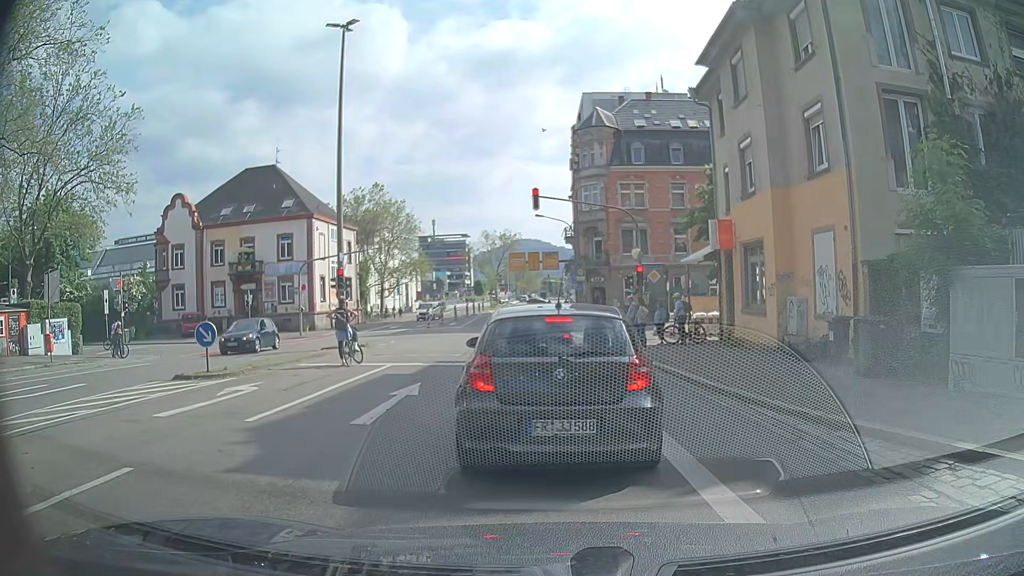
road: secondary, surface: asphalt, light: Day
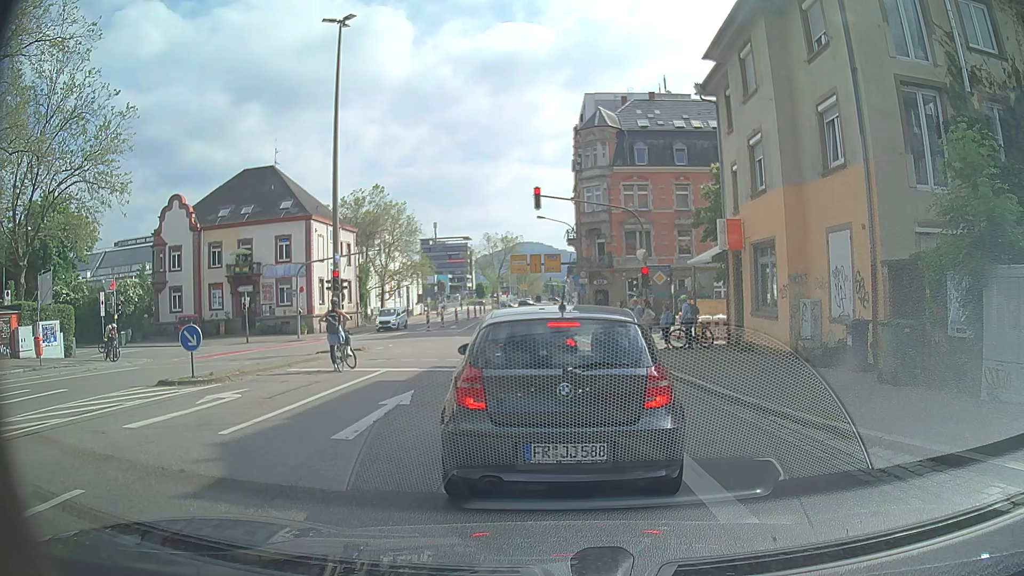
(0.0, +0.8) m; 0°
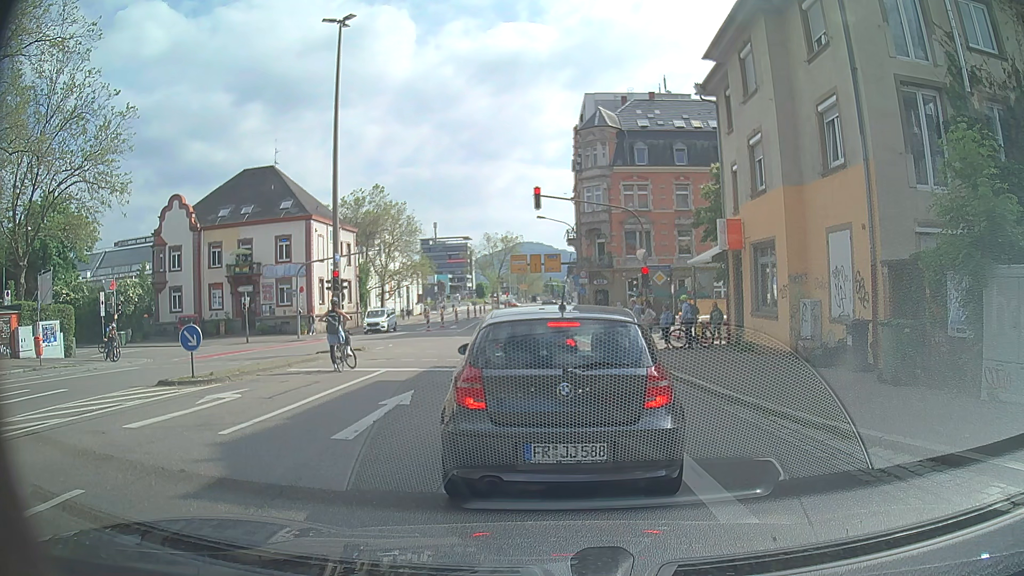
(0.0, 0.0) m; 0°
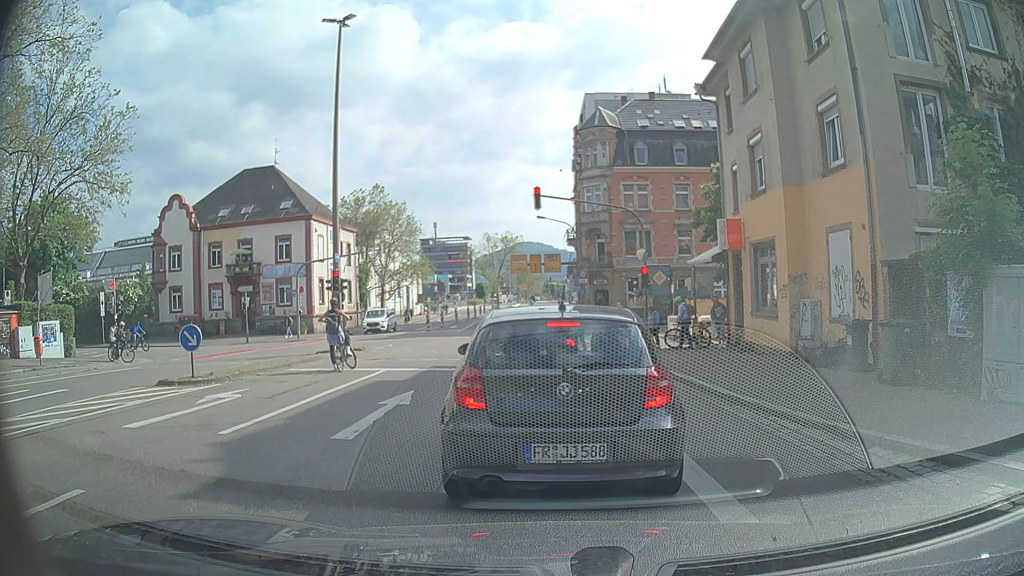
(0.0, 0.0) m; 0°
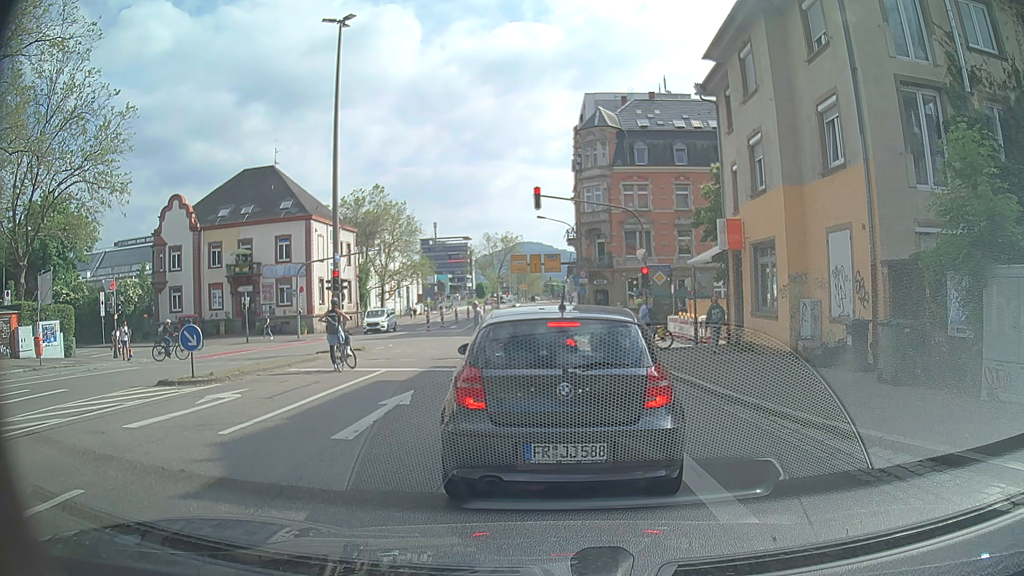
(0.0, 0.0) m; 0°
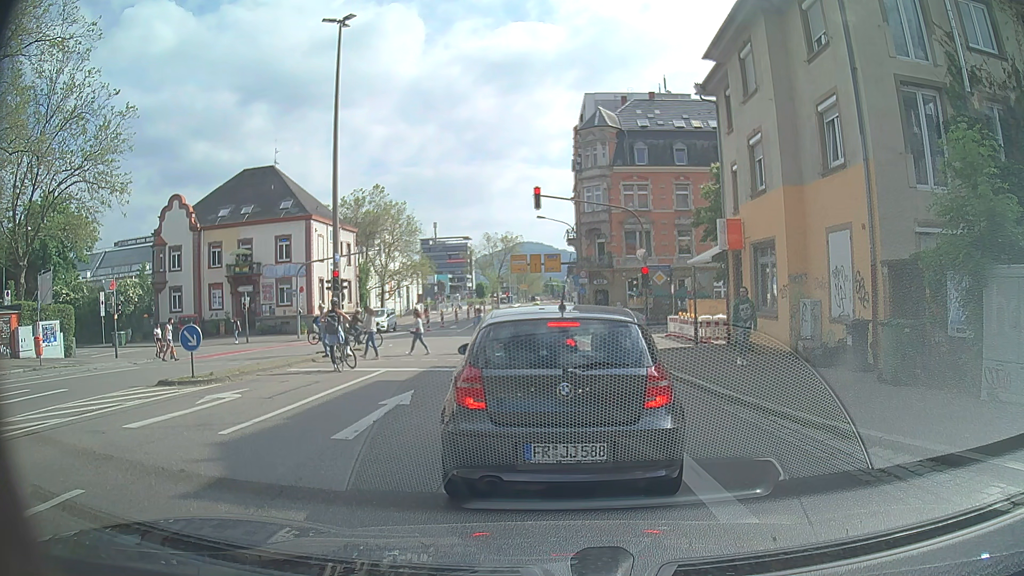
(0.0, 0.0) m; 0°
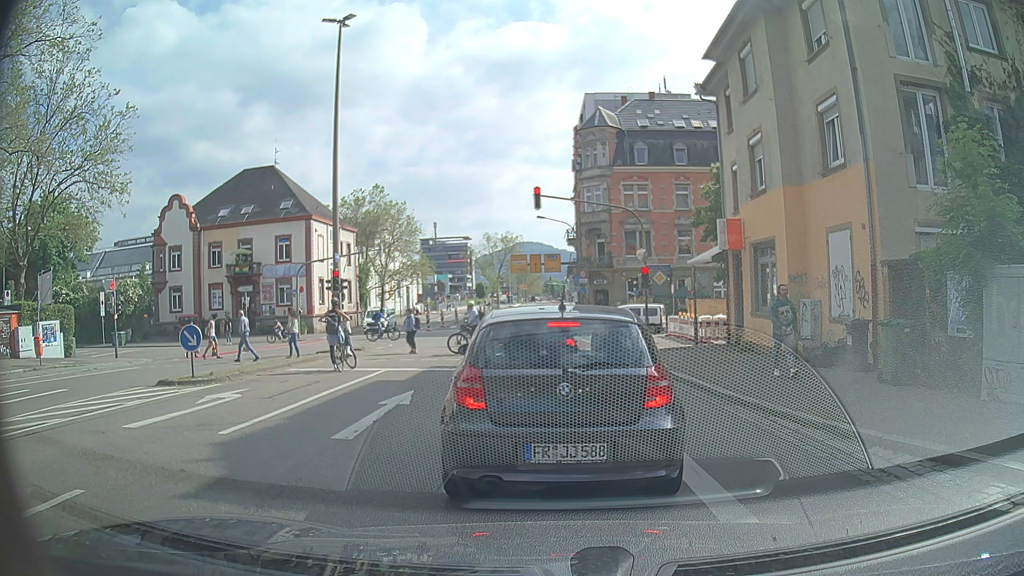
(0.0, 0.0) m; 0°
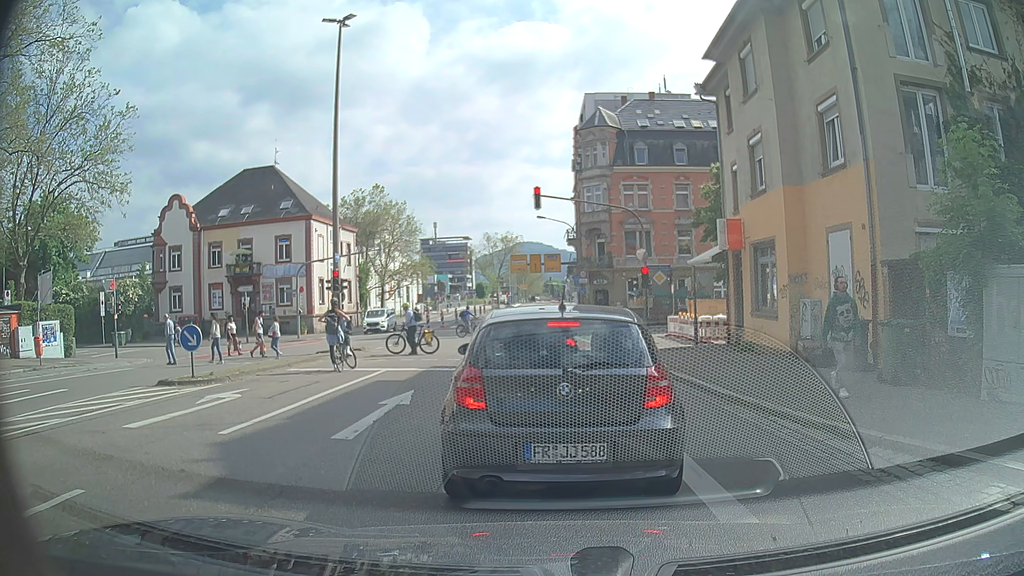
(0.0, 0.0) m; 0°
(0, +10) (+1, +20) (+1, +30) (+1, +40) (+1, +50) (+1, +60) (+2, +70) (+2, +80) (+3, +90) (+4, +100) m
